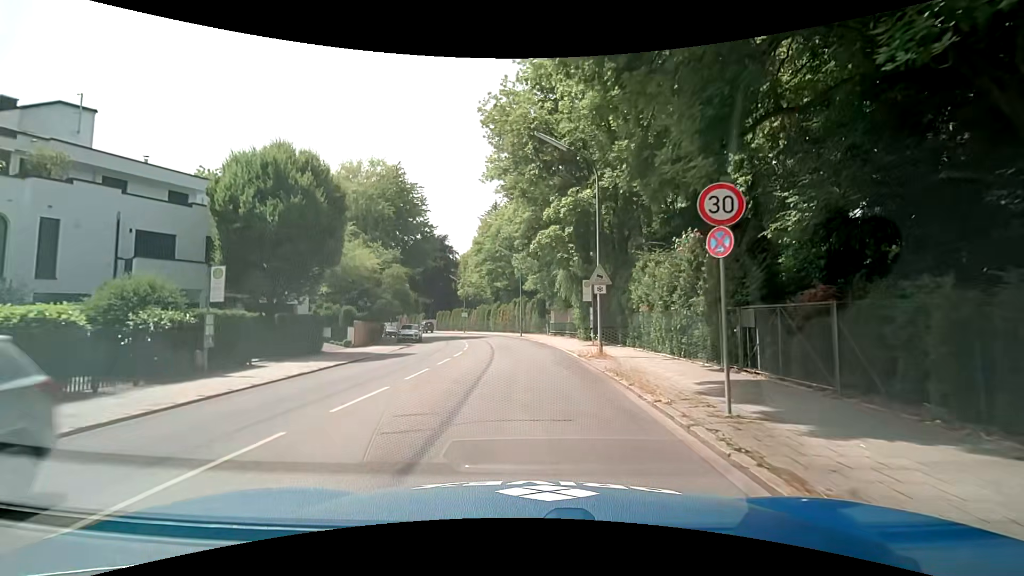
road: residential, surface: asphalt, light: Day
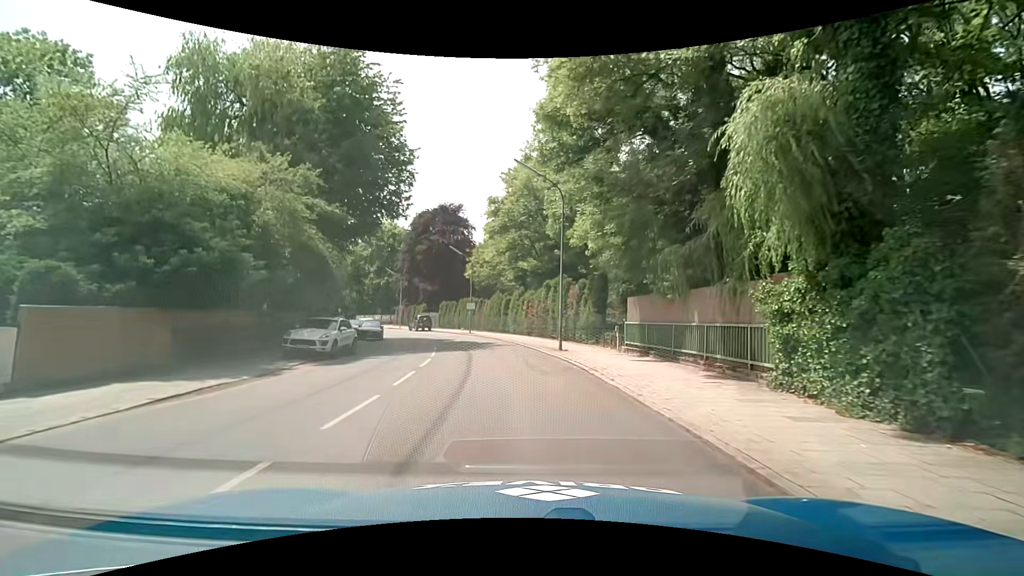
(-0.7, +24.2) m; -4°
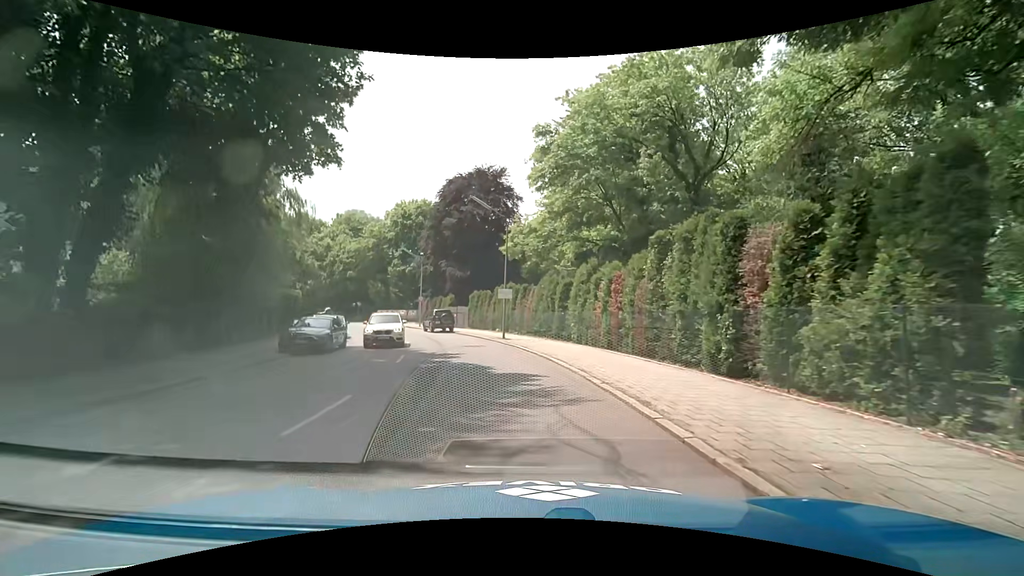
(-0.6, +18.9) m; -5°
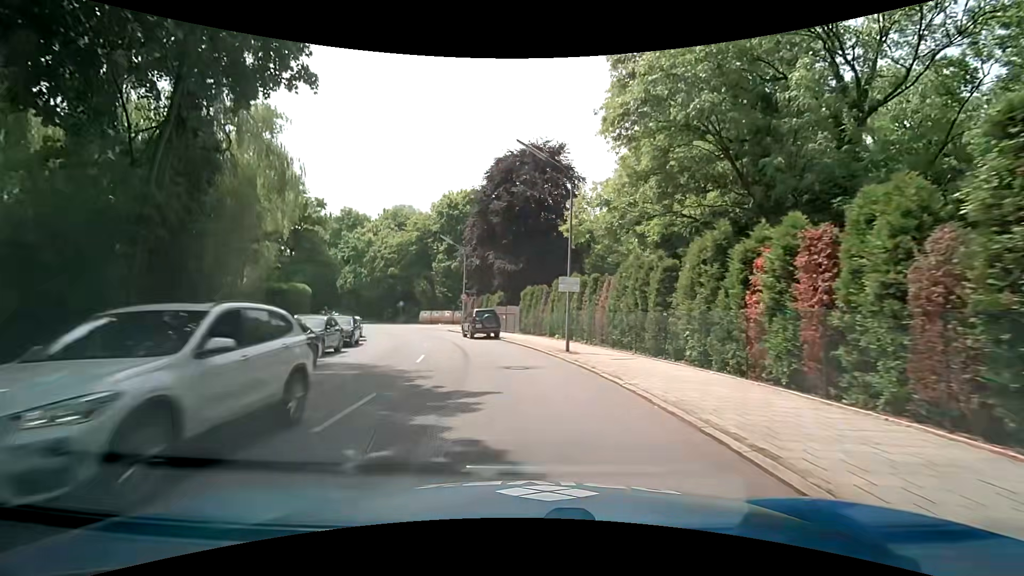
(-0.6, +9.5) m; -7°
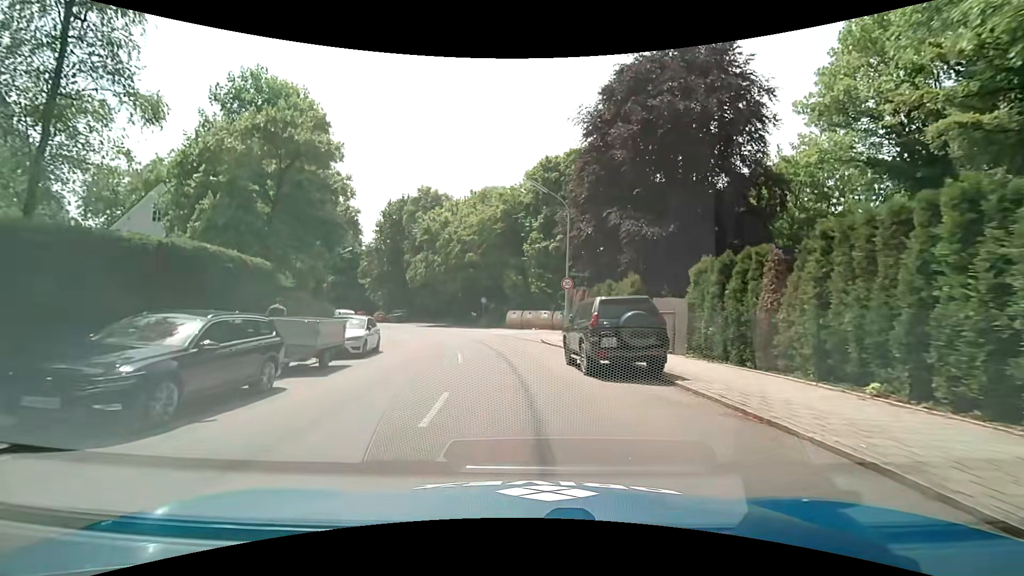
(-2.0, +18.8) m; -13°
